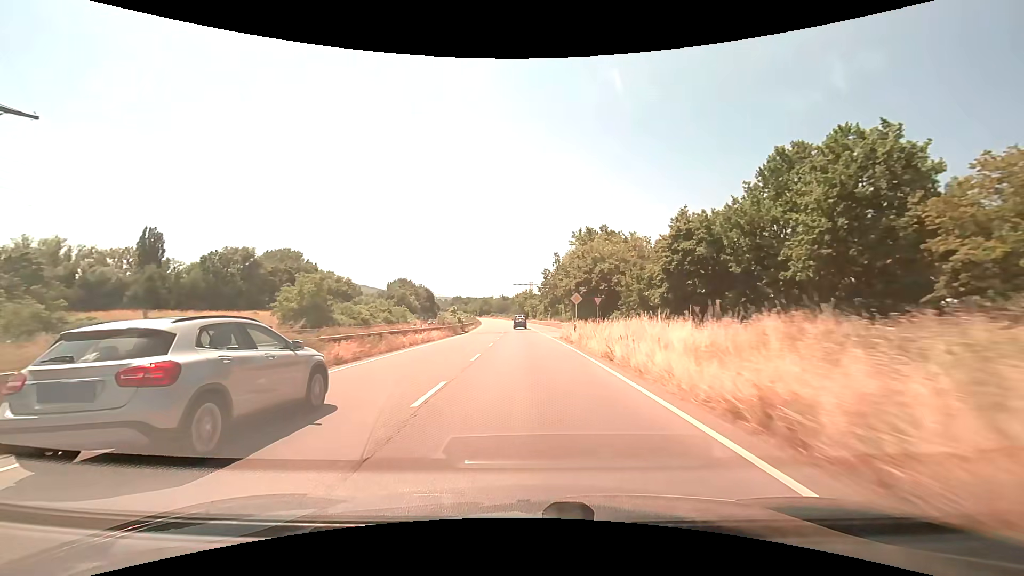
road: trunk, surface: asphalt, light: Day
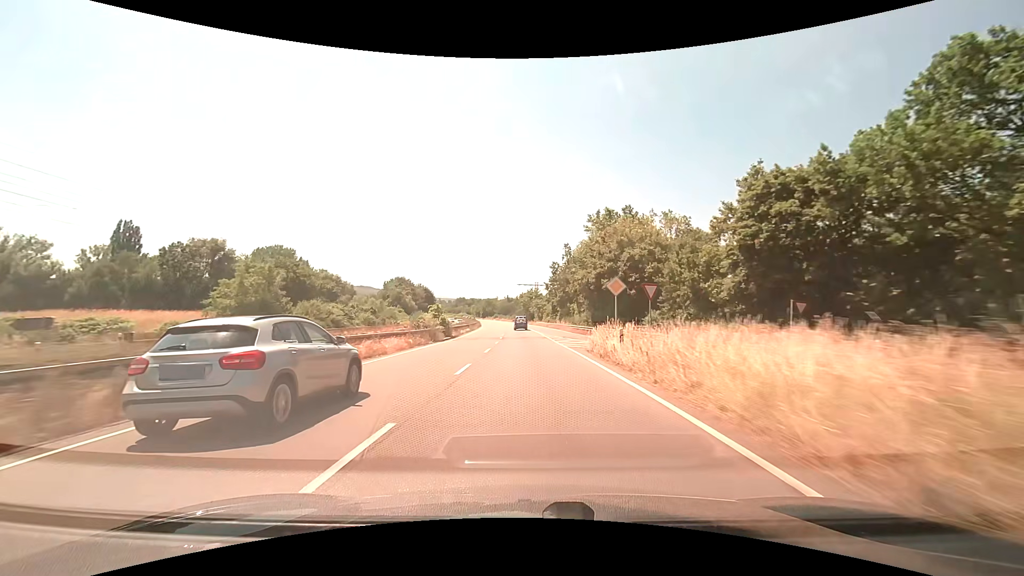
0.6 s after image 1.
(-0.1, +13.4) m; -1°
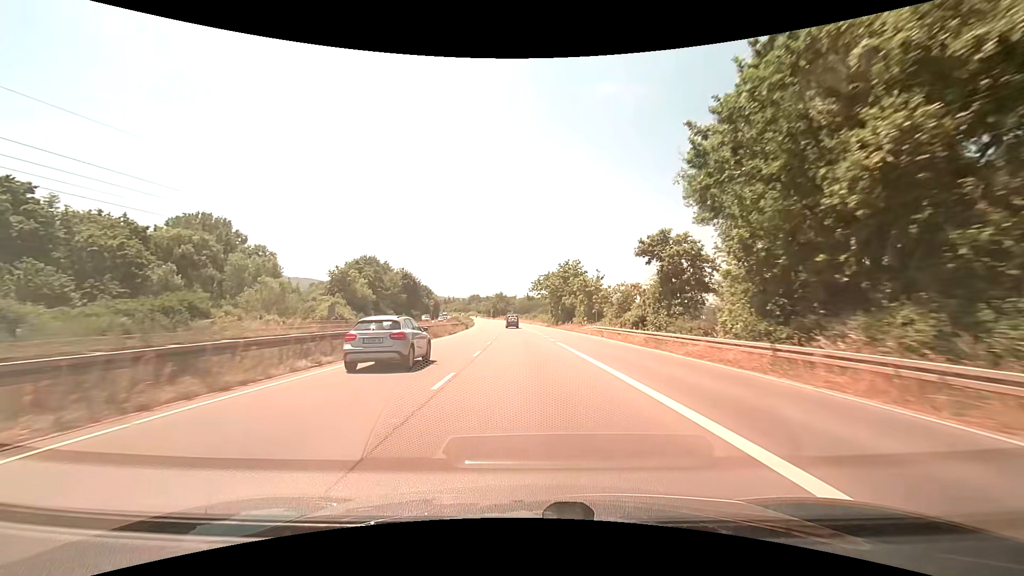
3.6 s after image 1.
(-1.5, +66.1) m; -2°
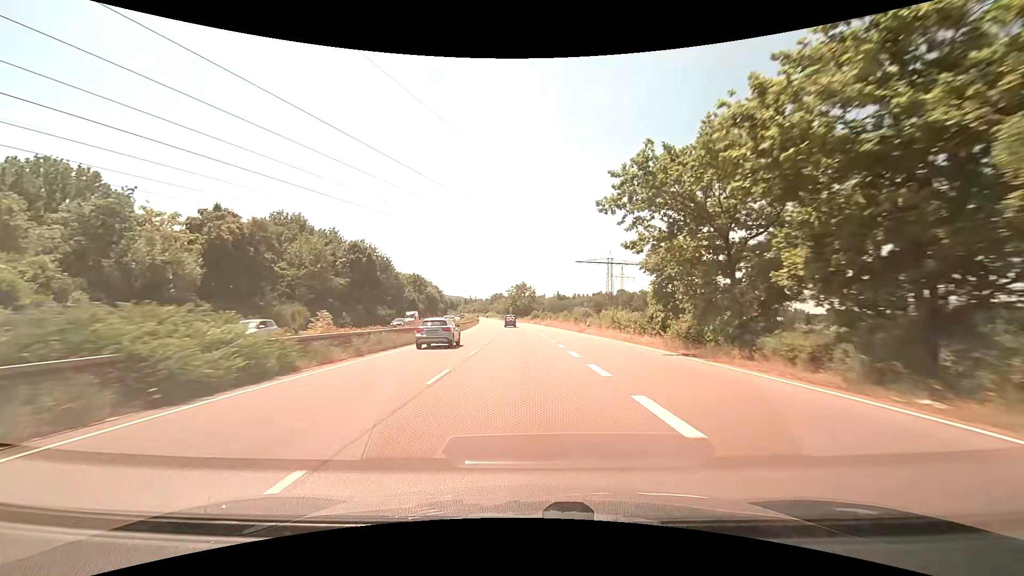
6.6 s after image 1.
(-1.6, +62.1) m; -3°
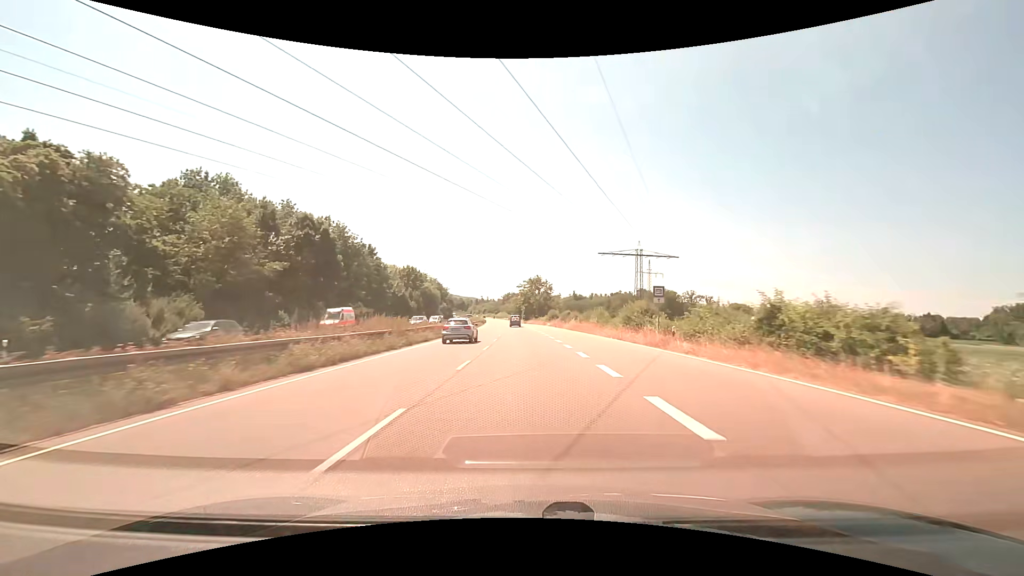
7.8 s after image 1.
(-0.4, +24.0) m; -2°
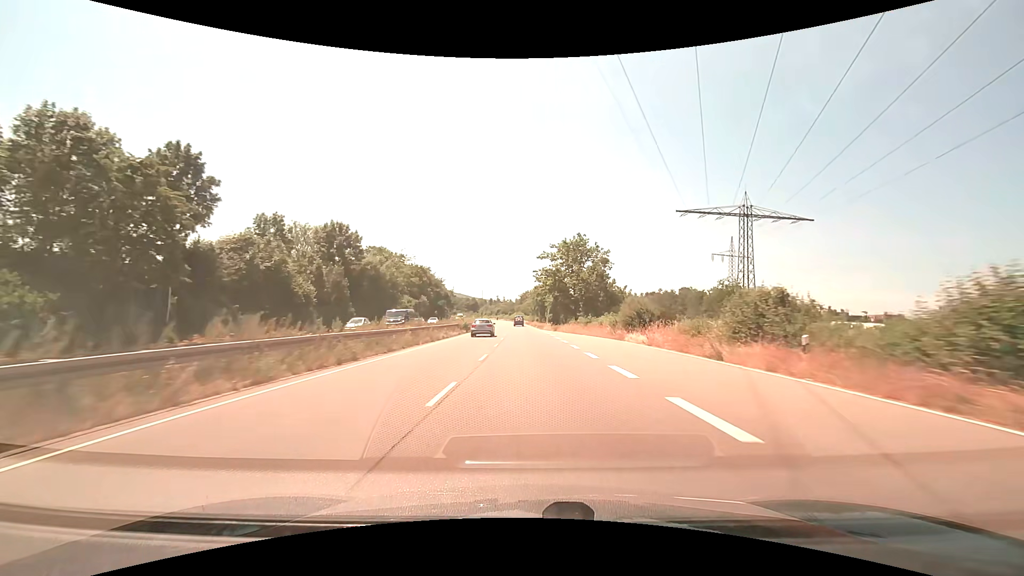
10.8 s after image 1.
(-1.2, +60.0) m; -2°
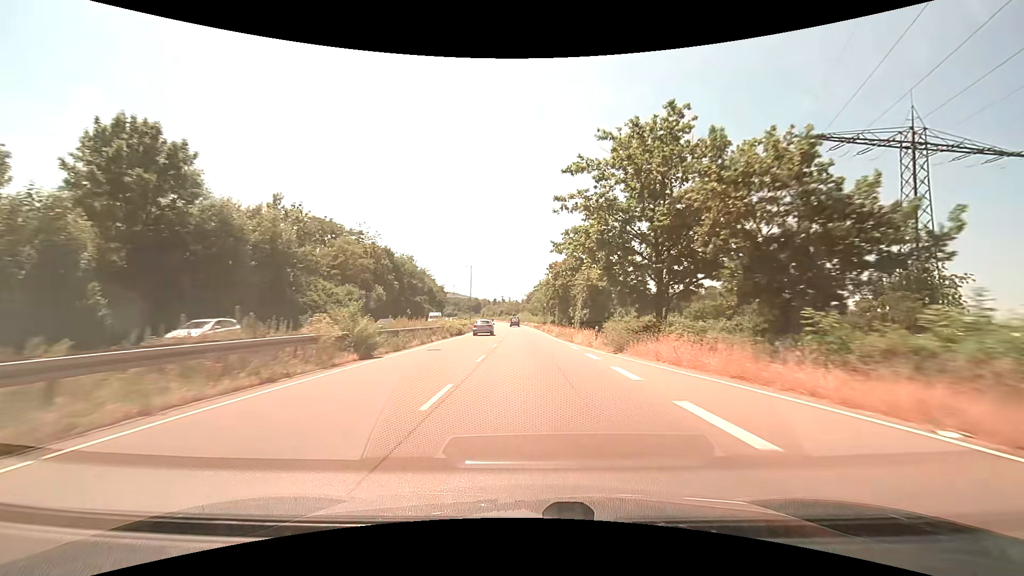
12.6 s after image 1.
(-0.3, +36.4) m; -1°
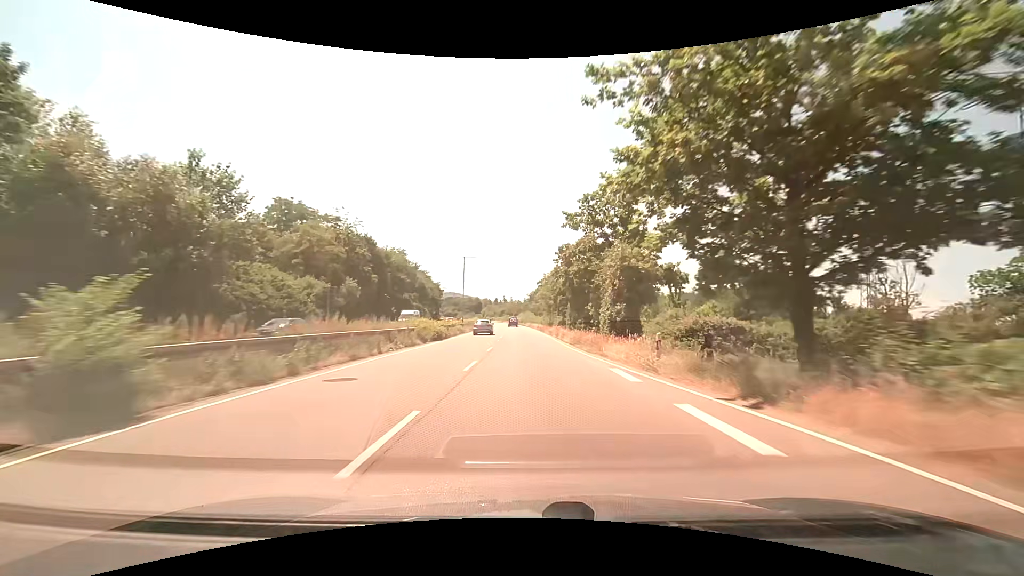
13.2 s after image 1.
(0.0, +12.2) m; 0°
(0, +10) (0, +20) (0, +30) (0, +40) (-1, +50) (-1, +60) (-1, +70) (-2, +80) (-2, +90) (-3, +100) m
